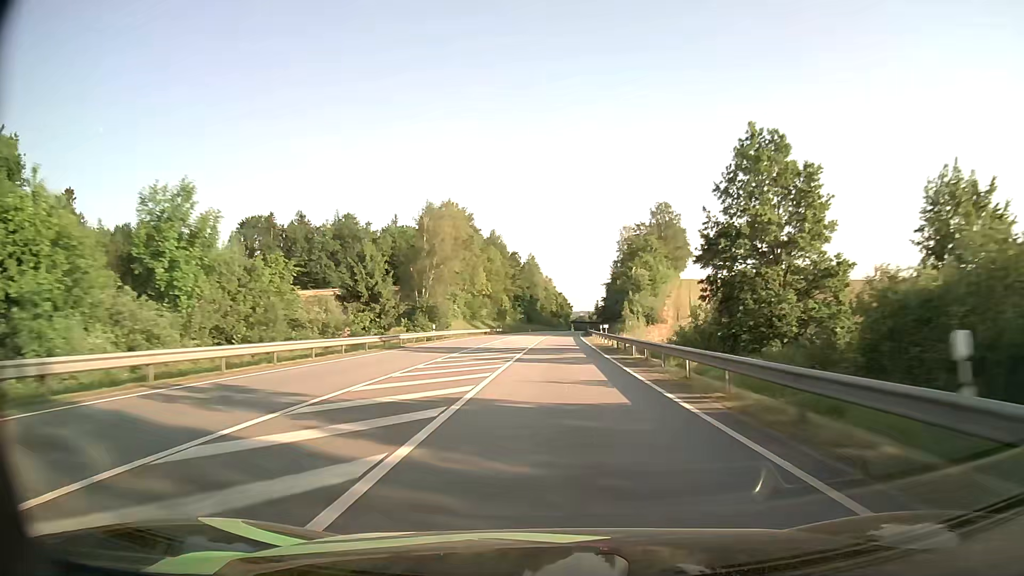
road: primary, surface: asphalt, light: Day
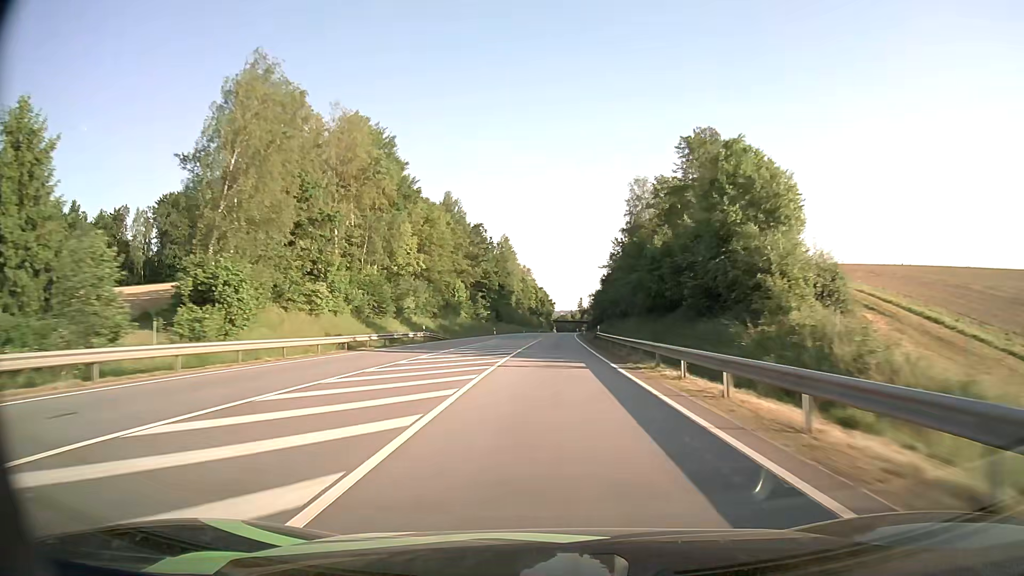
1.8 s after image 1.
(+0.9, +52.8) m; +2°
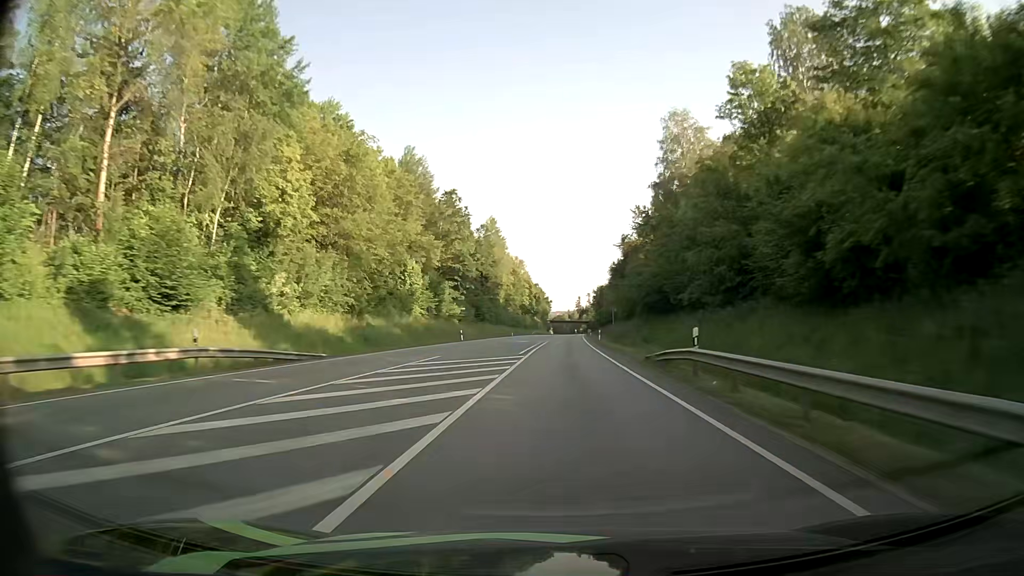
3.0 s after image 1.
(0.0, +35.4) m; 0°
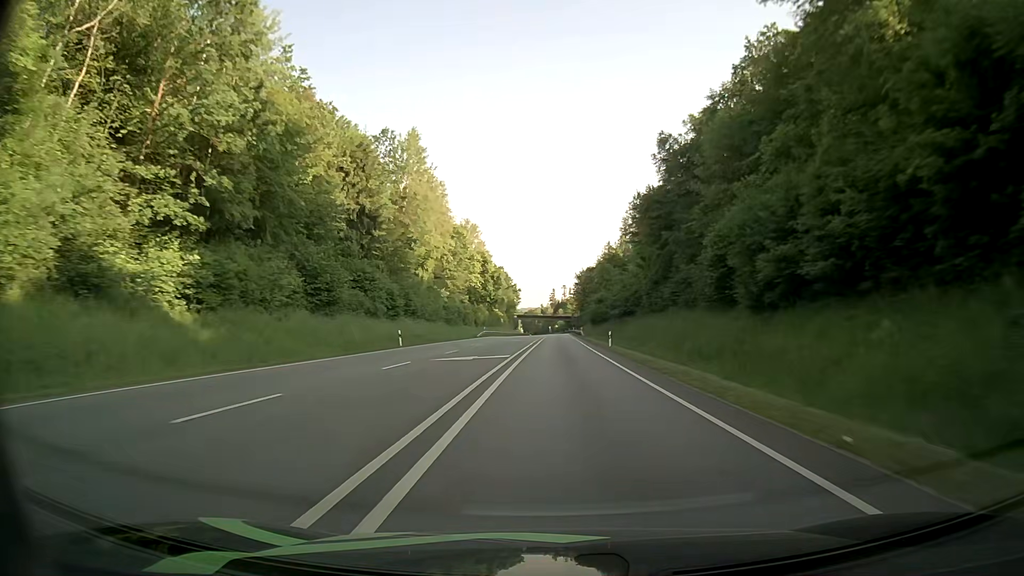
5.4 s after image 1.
(+1.4, +71.6) m; +2°
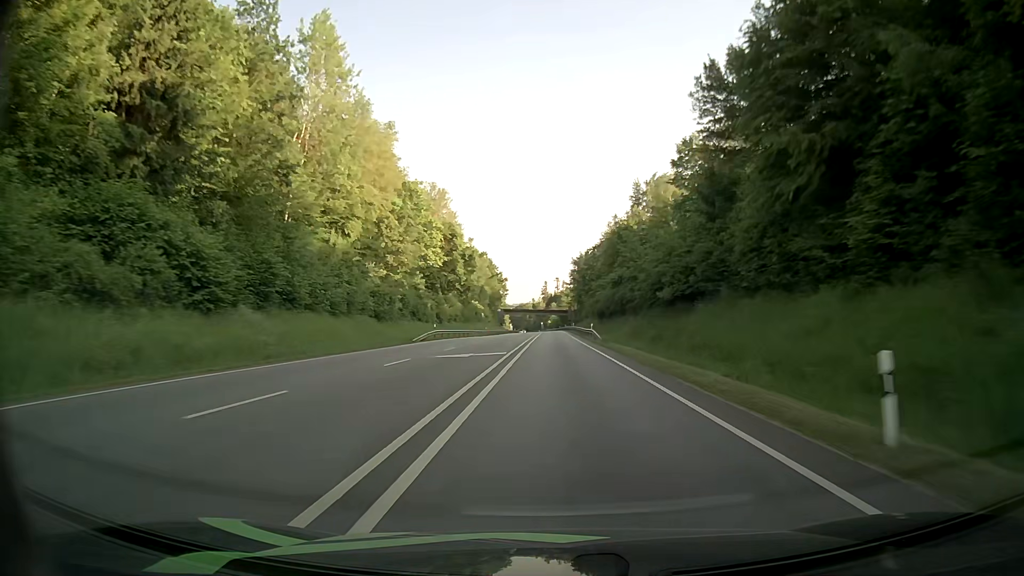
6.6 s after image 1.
(+0.3, +35.6) m; +1°
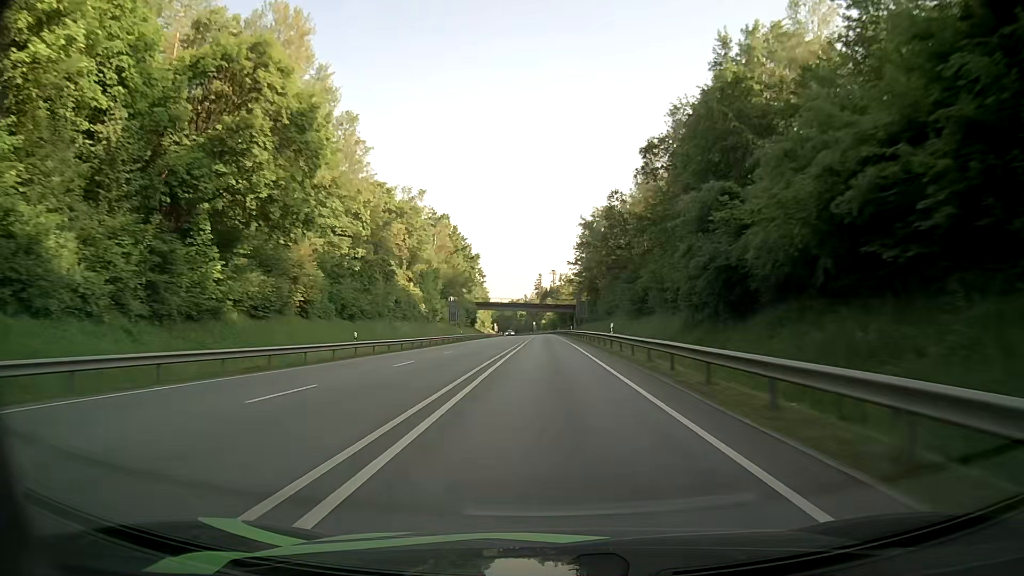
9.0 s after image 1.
(+0.4, +69.4) m; 0°
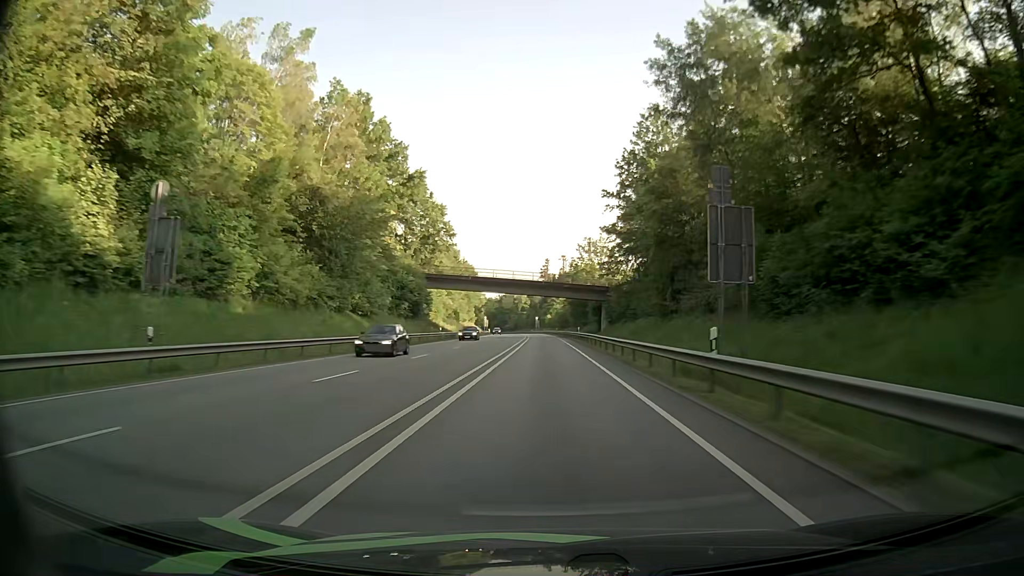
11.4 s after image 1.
(-0.2, +68.5) m; -1°
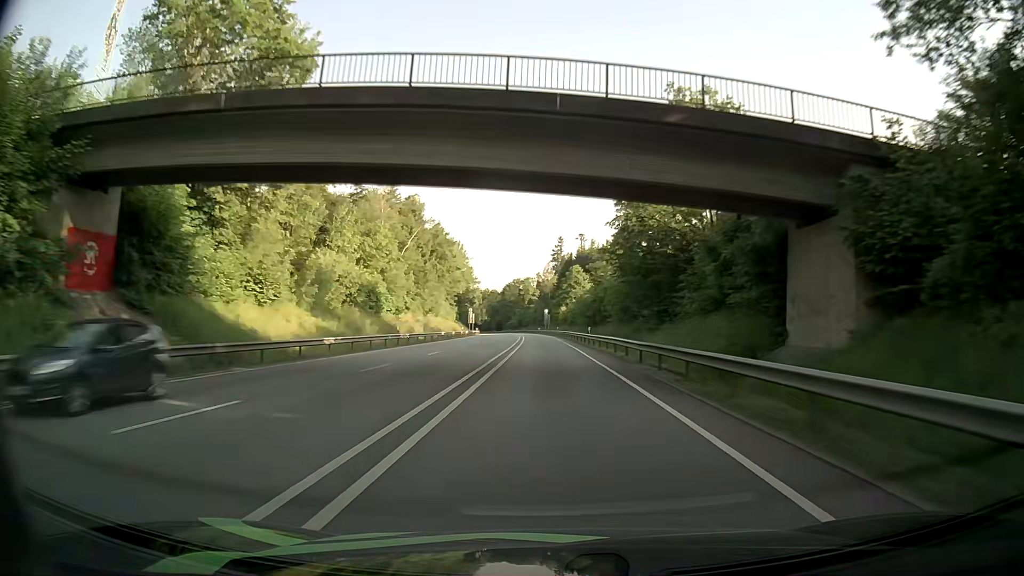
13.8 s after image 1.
(-0.4, +69.0) m; -1°
